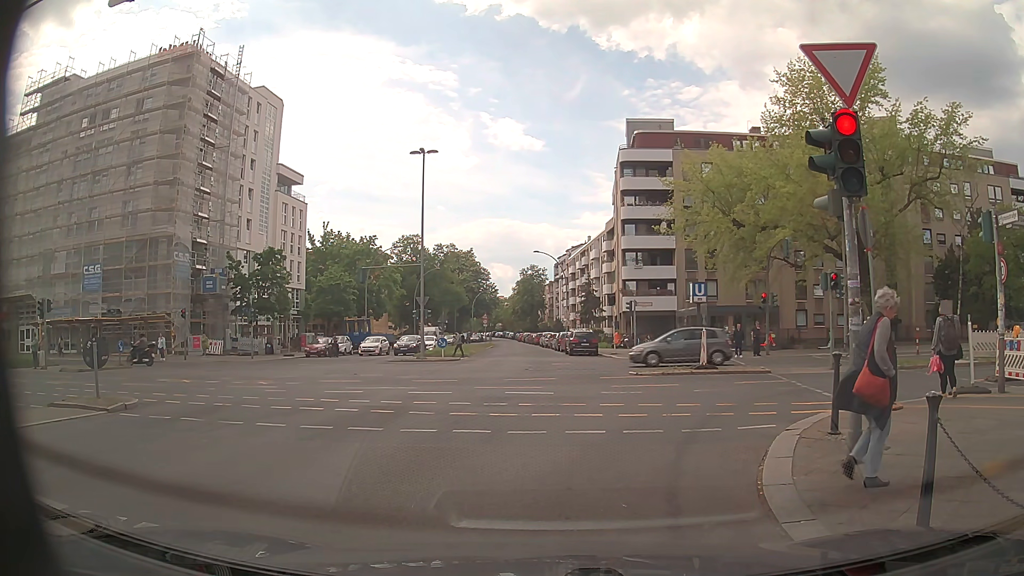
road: tertiary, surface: asphalt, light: Day
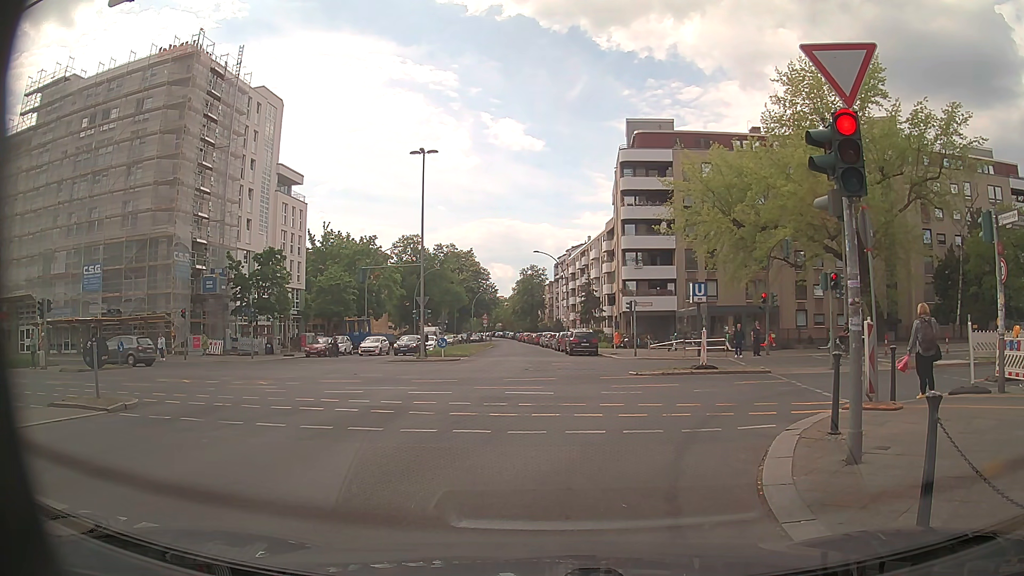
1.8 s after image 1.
(0.0, 0.0) m; 0°
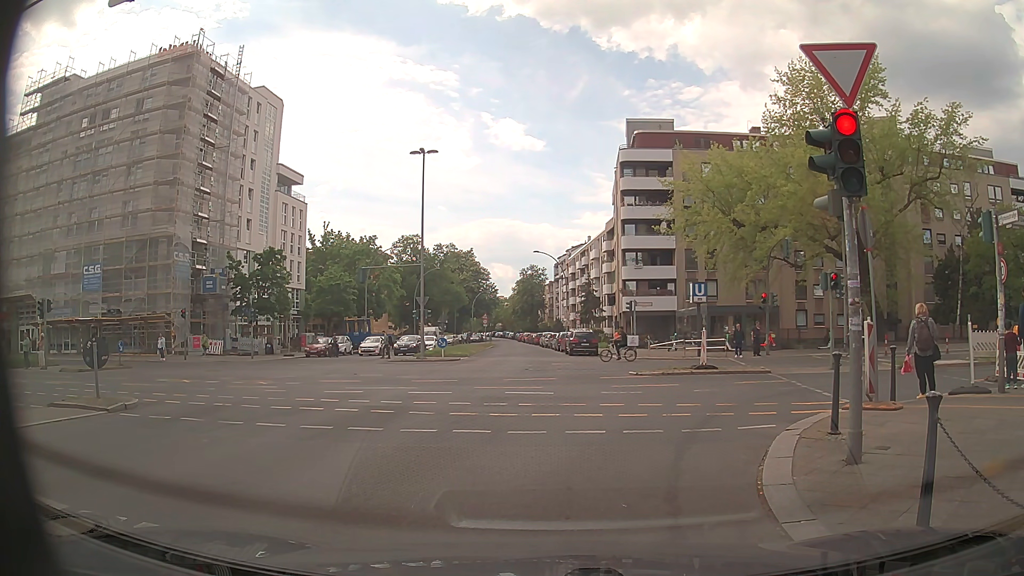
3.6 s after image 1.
(0.0, 0.0) m; 0°
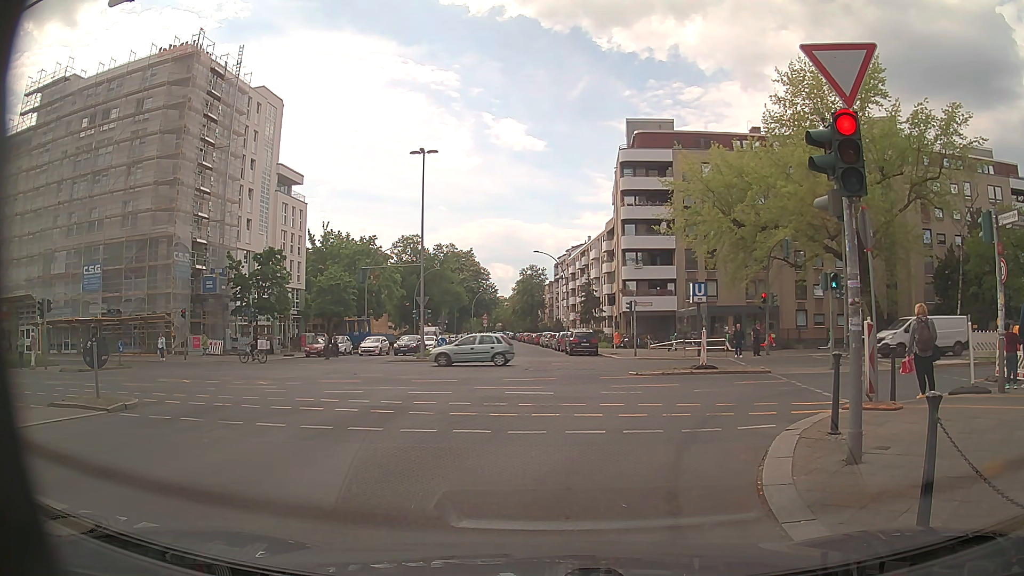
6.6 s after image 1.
(0.0, 0.0) m; 0°
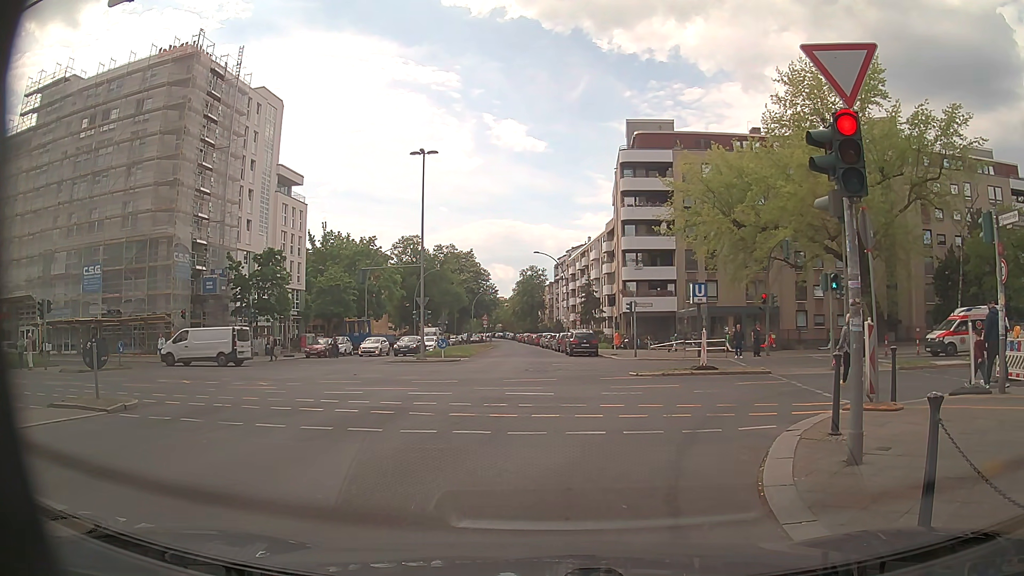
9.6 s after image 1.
(0.0, 0.0) m; 0°
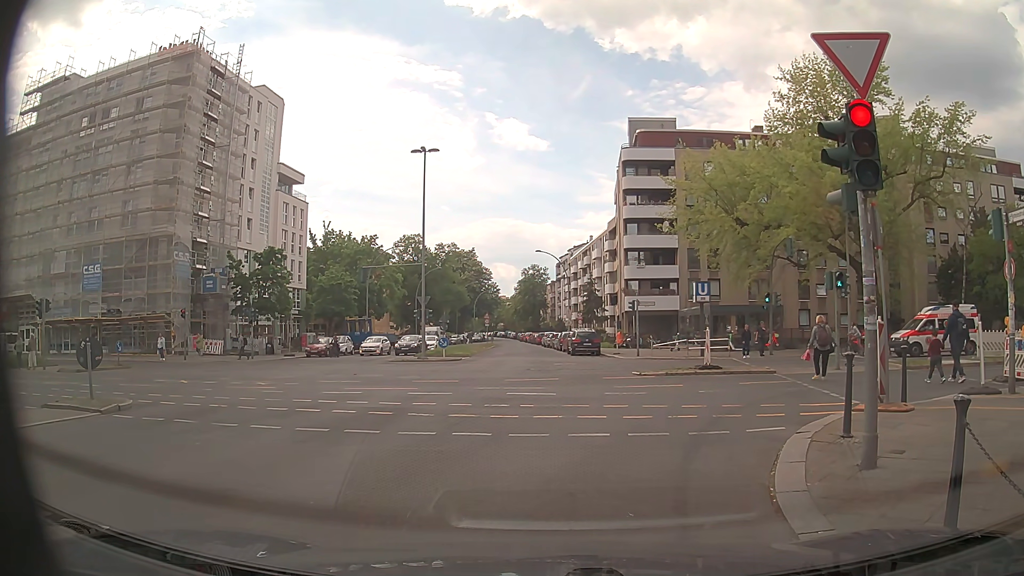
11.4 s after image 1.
(0.0, +0.2) m; 0°
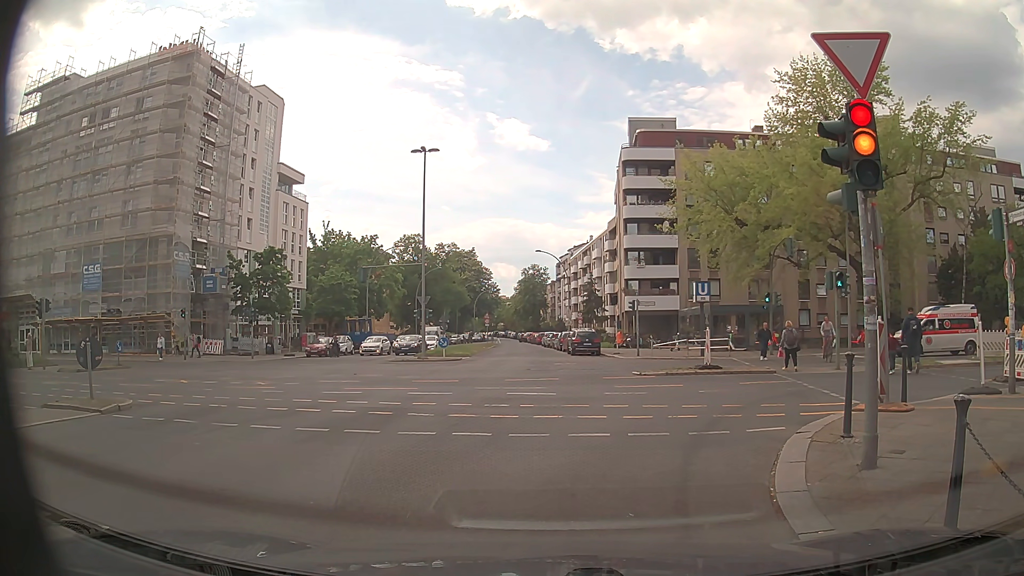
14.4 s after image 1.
(0.0, +0.1) m; 0°
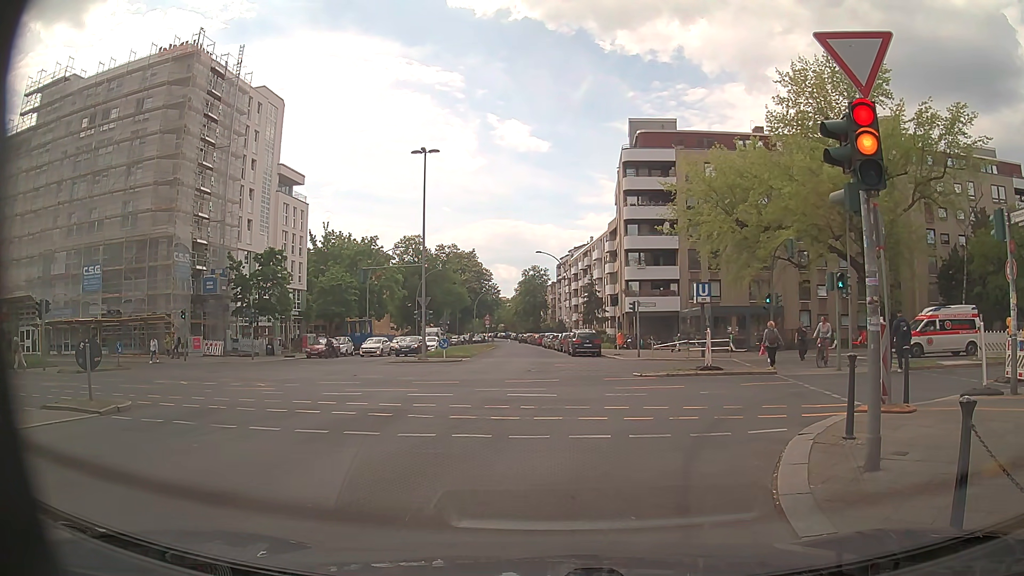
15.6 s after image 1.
(0.0, 0.0) m; 0°
